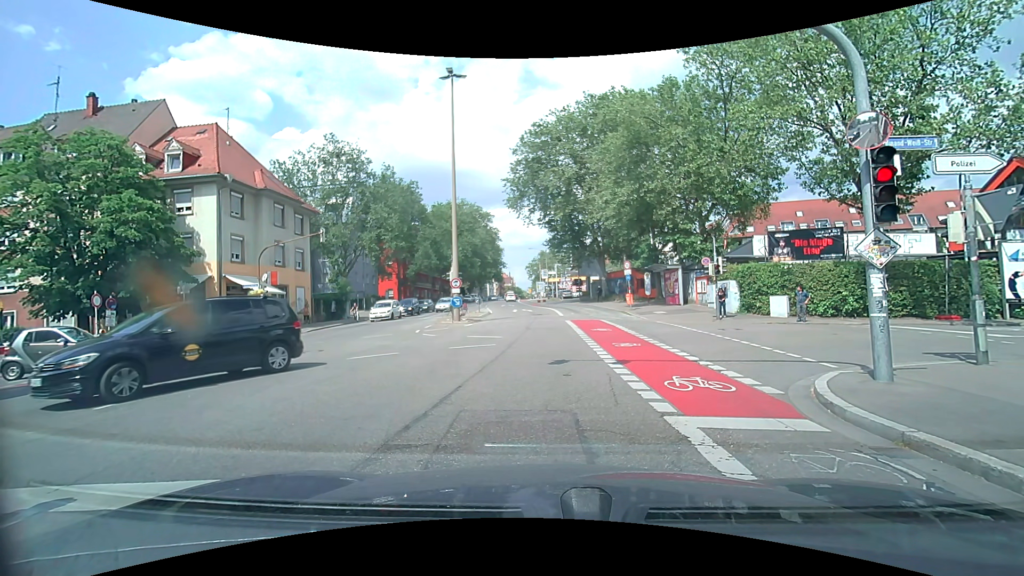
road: secondary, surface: asphalt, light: Day
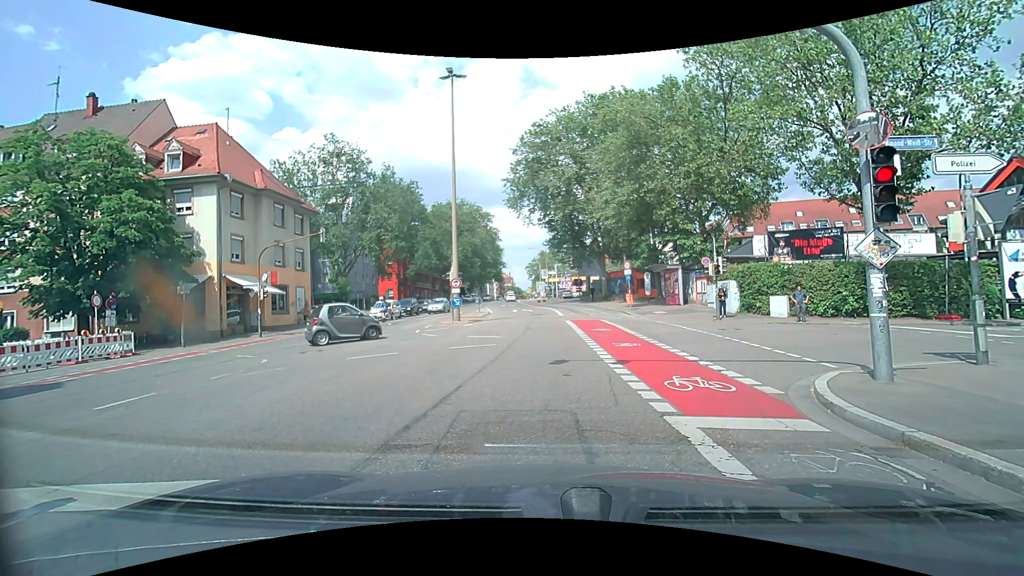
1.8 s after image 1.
(0.0, 0.0) m; 0°
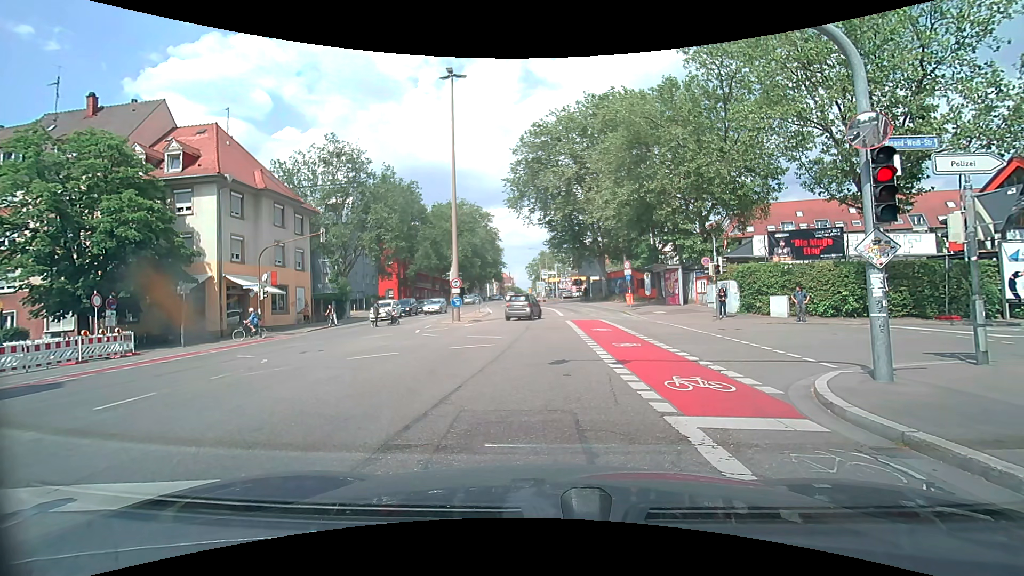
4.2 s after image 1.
(0.0, 0.0) m; 0°
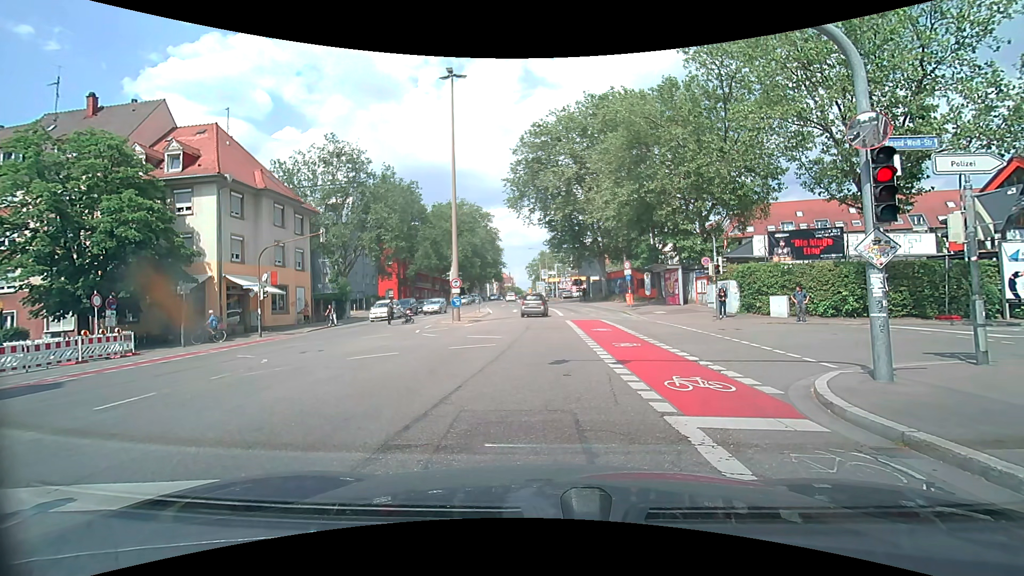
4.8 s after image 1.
(0.0, 0.0) m; 0°
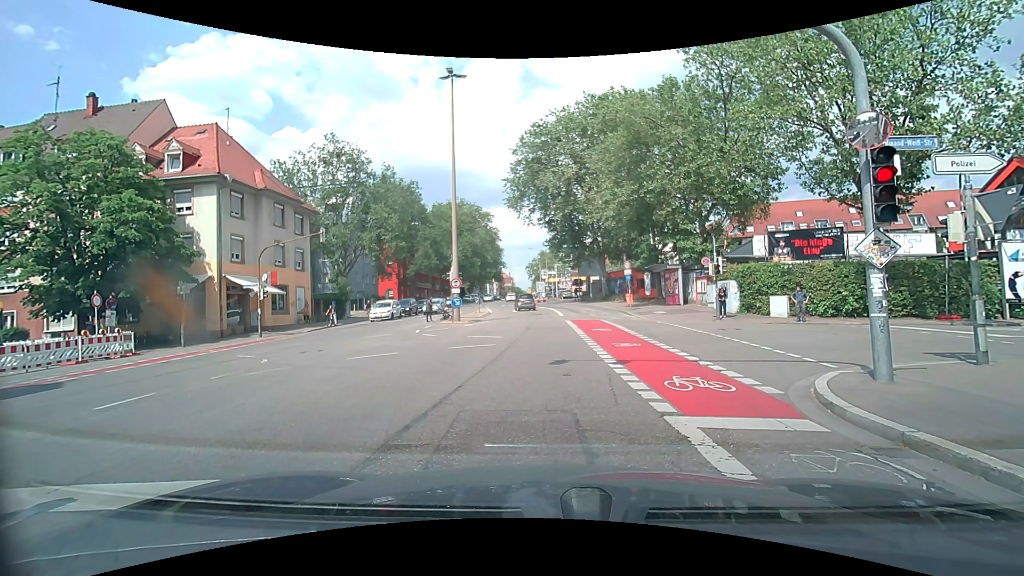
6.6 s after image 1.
(0.0, 0.0) m; 0°
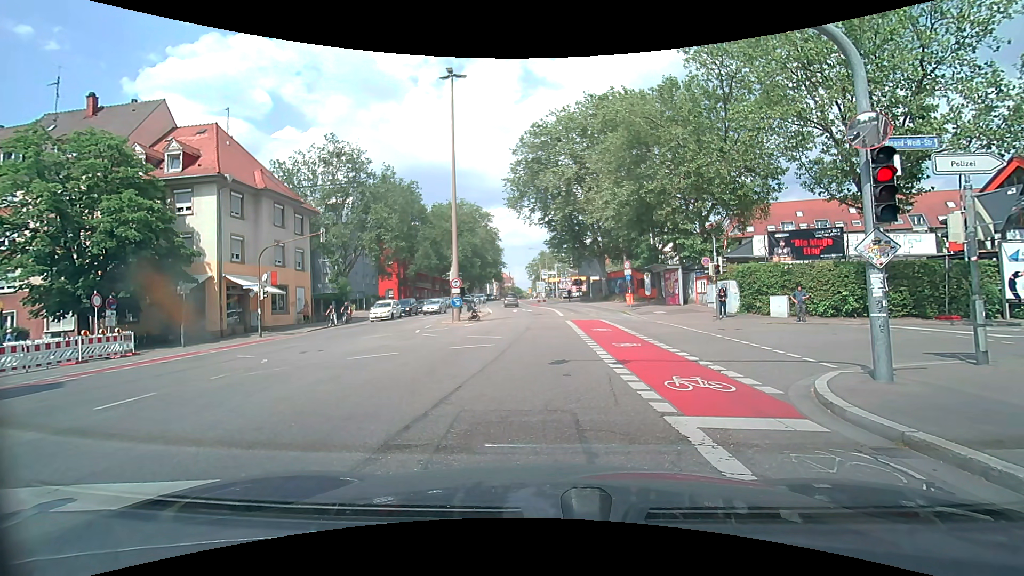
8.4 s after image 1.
(0.0, 0.0) m; 0°
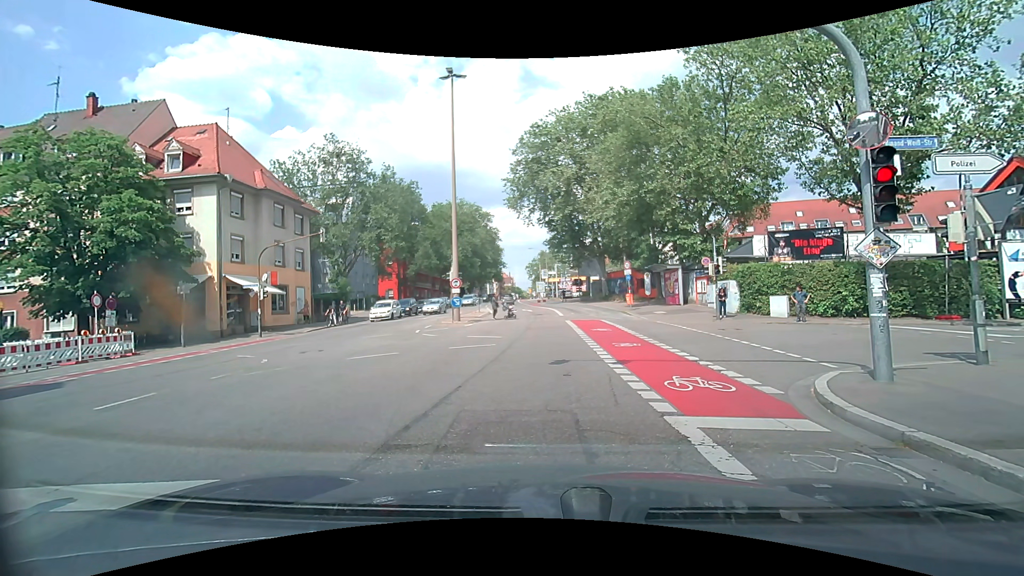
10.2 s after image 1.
(0.0, 0.0) m; 0°
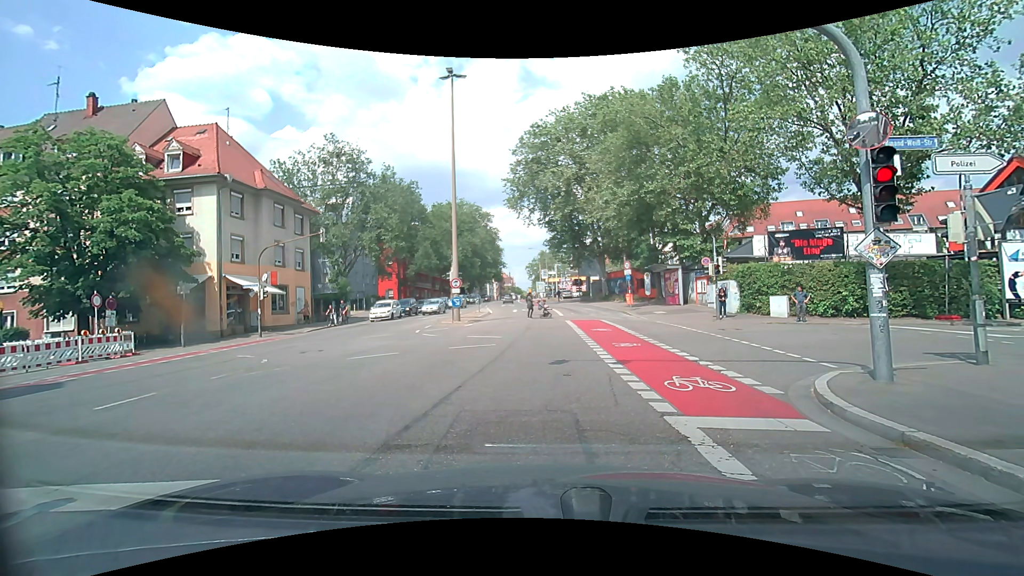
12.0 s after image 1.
(0.0, 0.0) m; 0°
(0, +10) (0, +20) (+1, +30) (0, +40) (0, +50) (-1, +60) (-2, +70) (-3, +80) (-4, +90) (-4, +100) m
